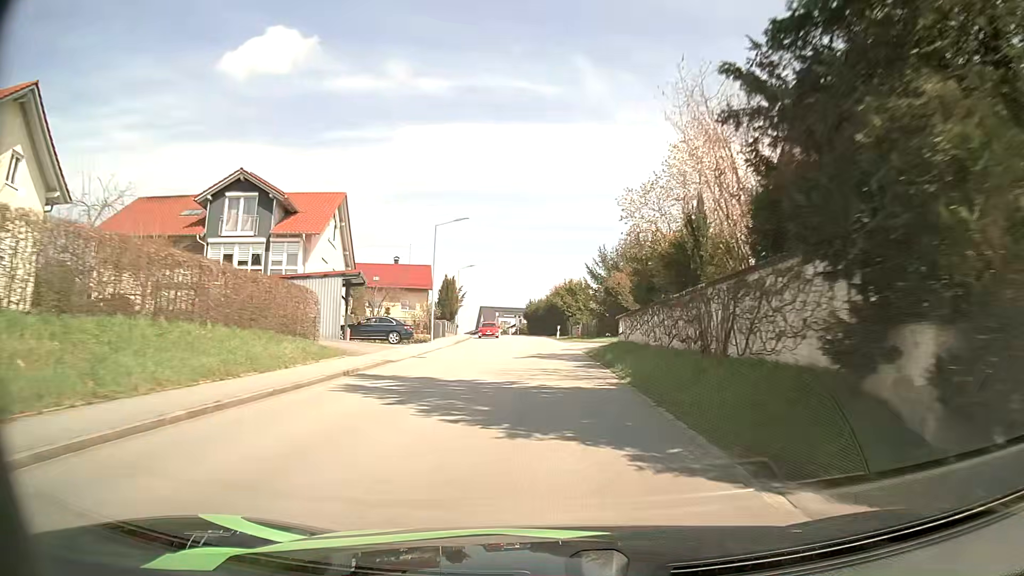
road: tertiary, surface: asphalt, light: Day
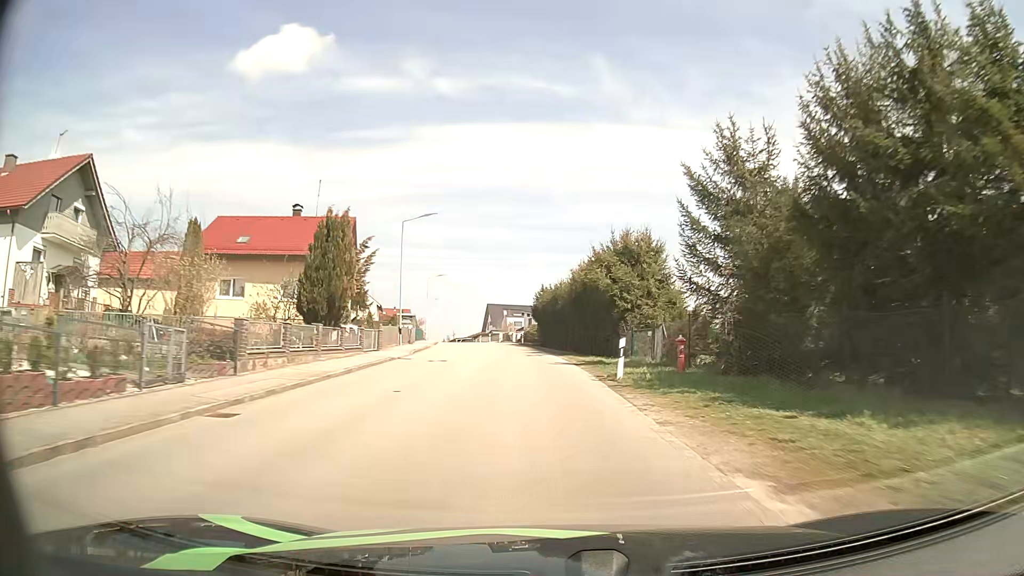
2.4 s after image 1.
(-0.6, +37.6) m; -2°
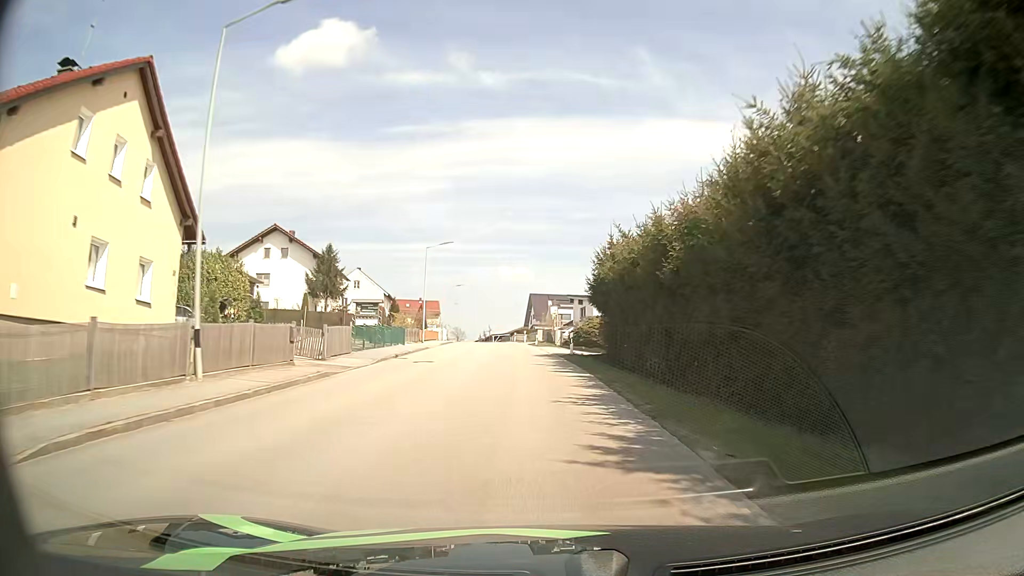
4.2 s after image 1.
(-0.7, +28.0) m; -4°
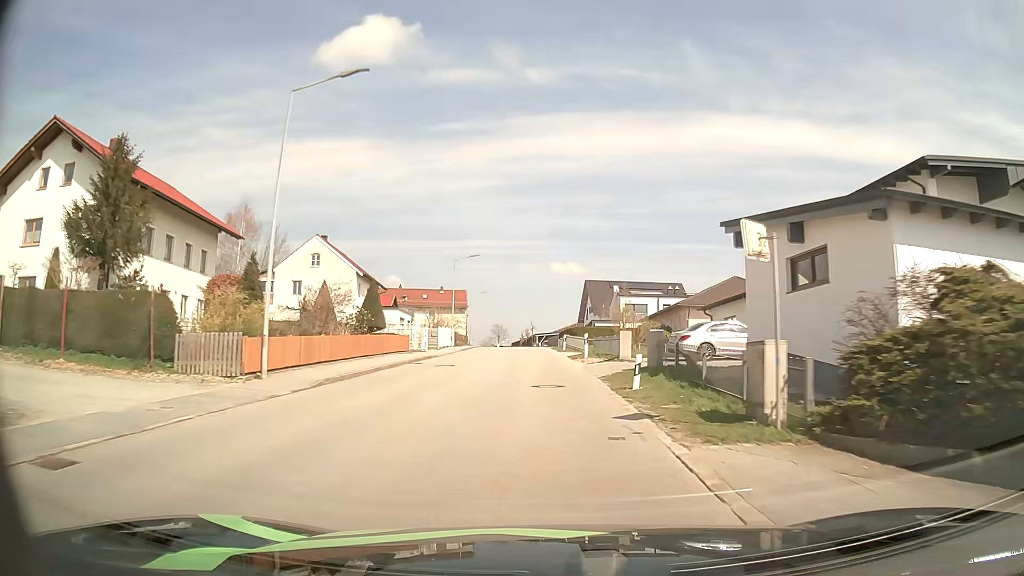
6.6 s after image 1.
(-1.6, +36.9) m; -5°
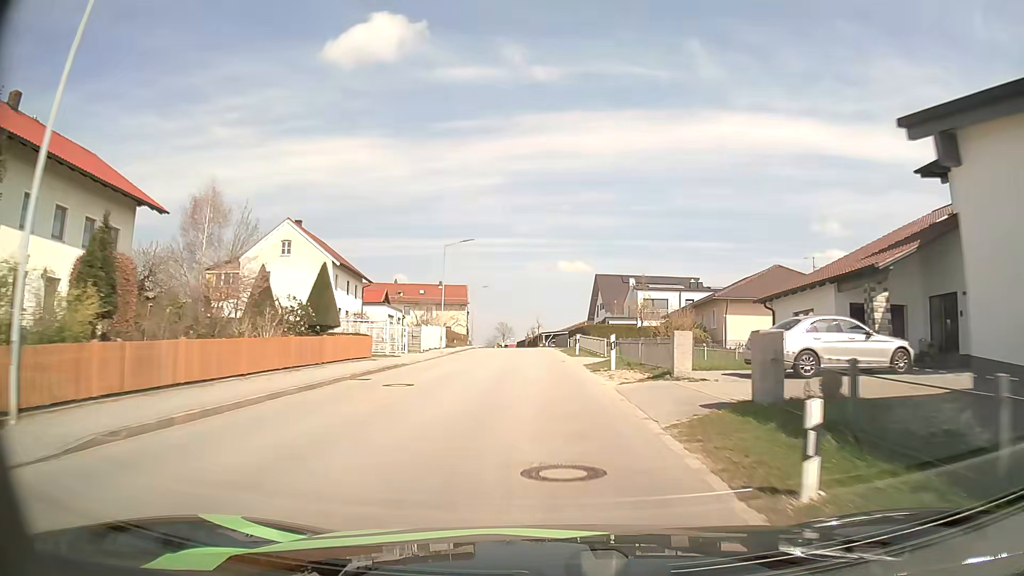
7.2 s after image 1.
(0.0, +9.2) m; 0°
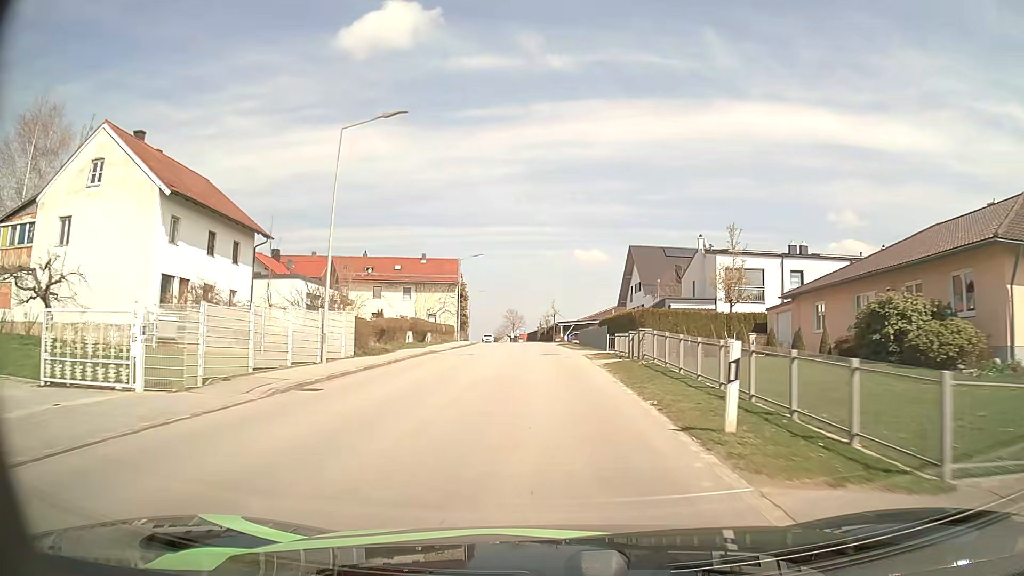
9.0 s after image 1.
(-0.3, +27.6) m; -1°
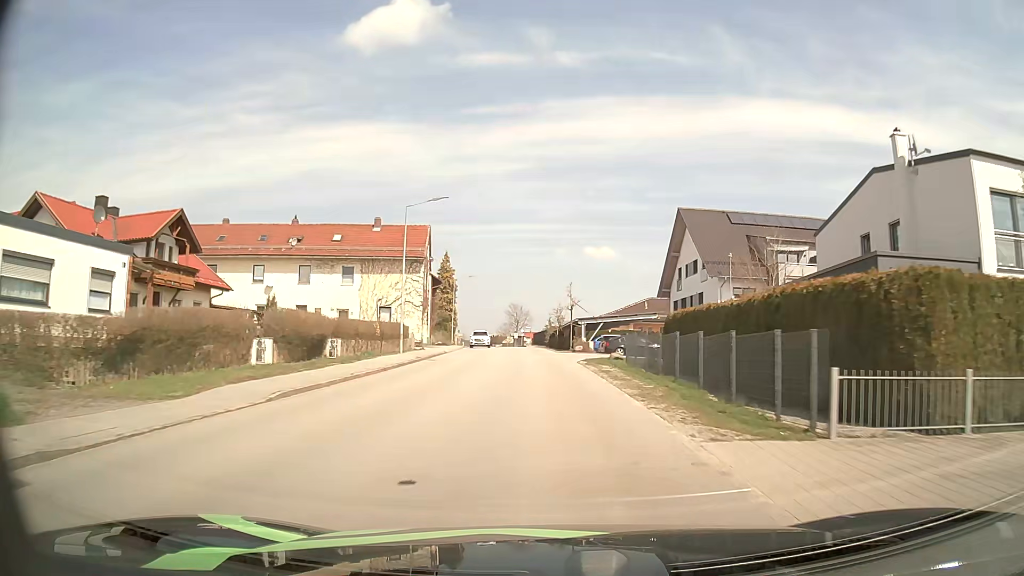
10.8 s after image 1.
(-0.2, +27.2) m; -1°
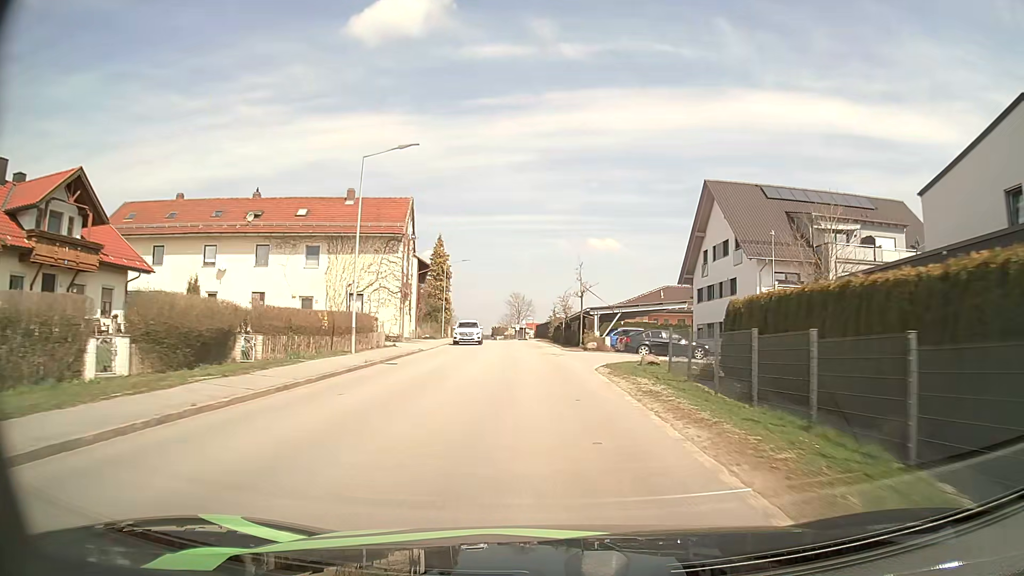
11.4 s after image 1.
(0.0, +9.0) m; 0°
(0, +10) (0, +20) (-1, +30) (-1, +40) (-2, +50) (-3, +60) (-4, +70) (-5, +80) (-6, +90) (-7, +100) m
